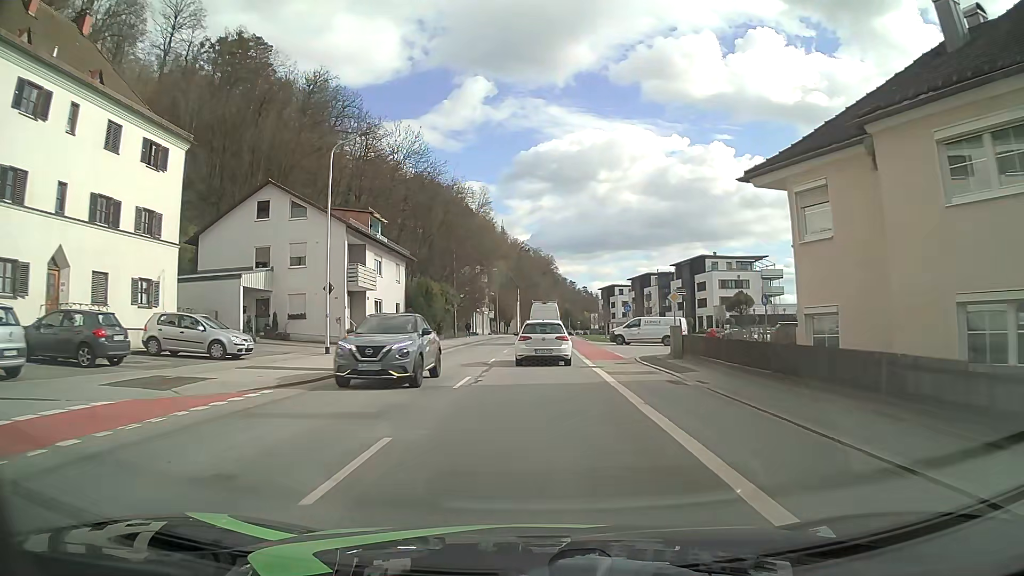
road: secondary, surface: asphalt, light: Day
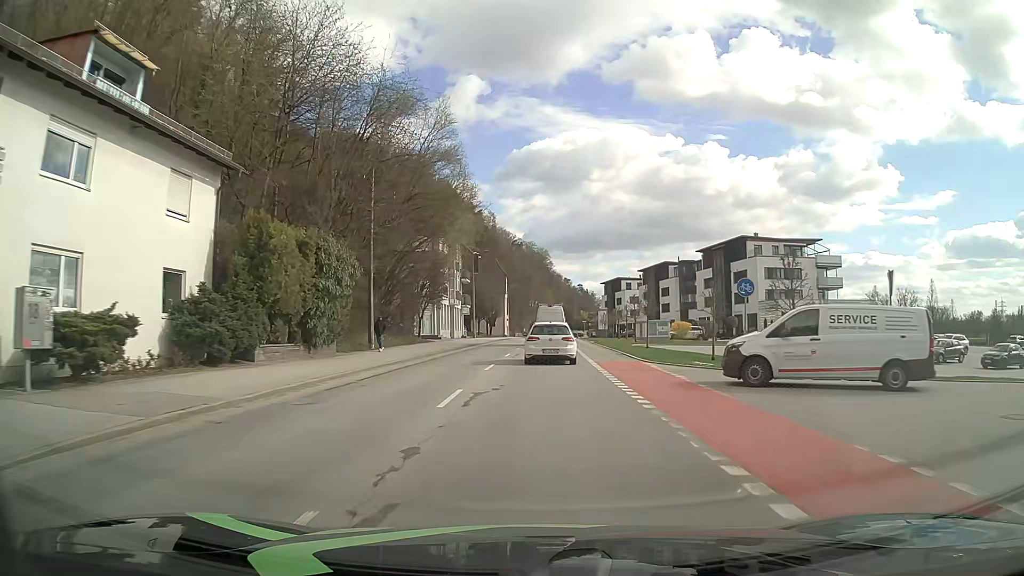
(+0.1, +30.2) m; +1°
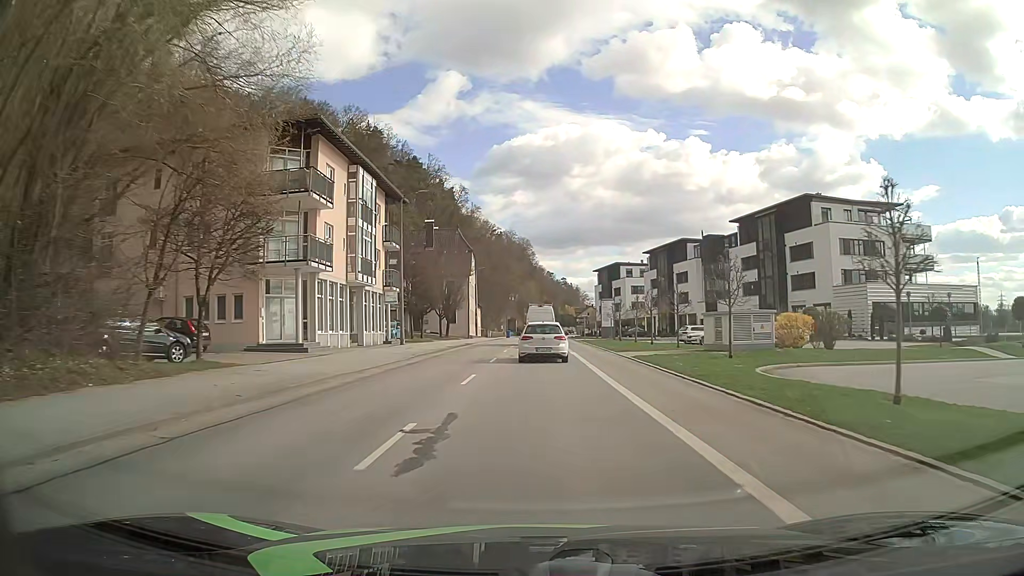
(+0.4, +31.7) m; +1°
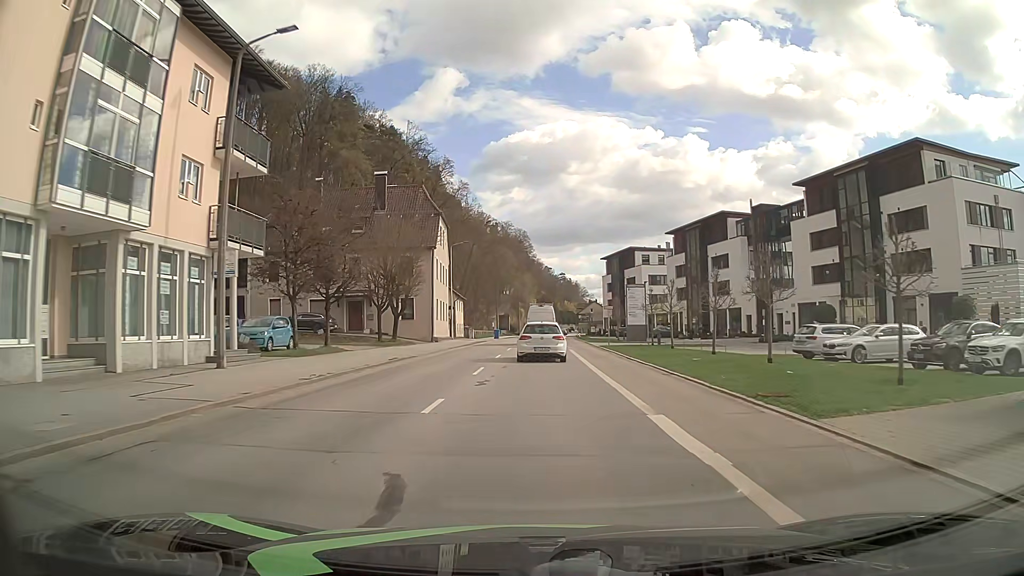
(+0.2, +24.1) m; 0°
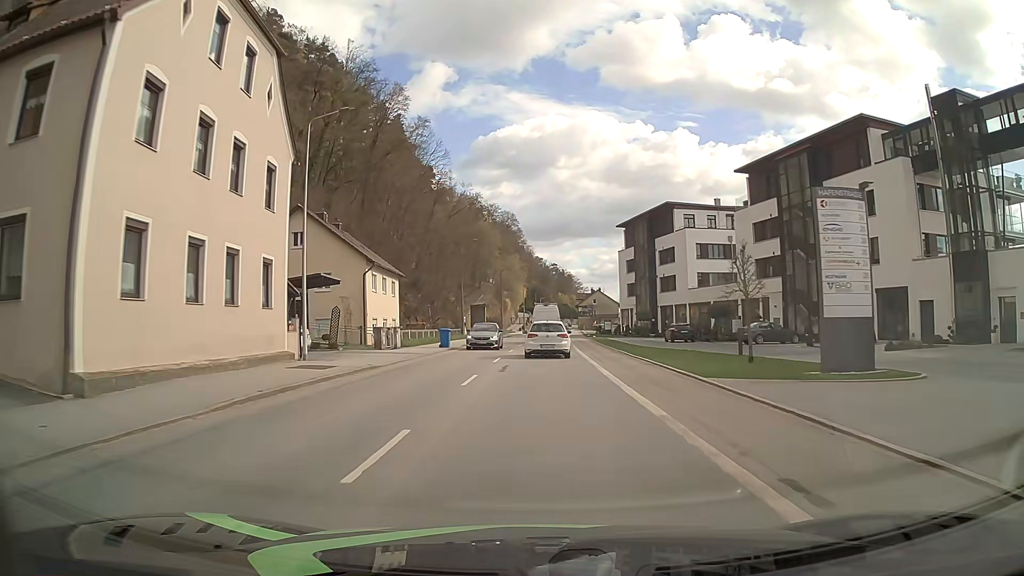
(+0.3, +39.5) m; +1°
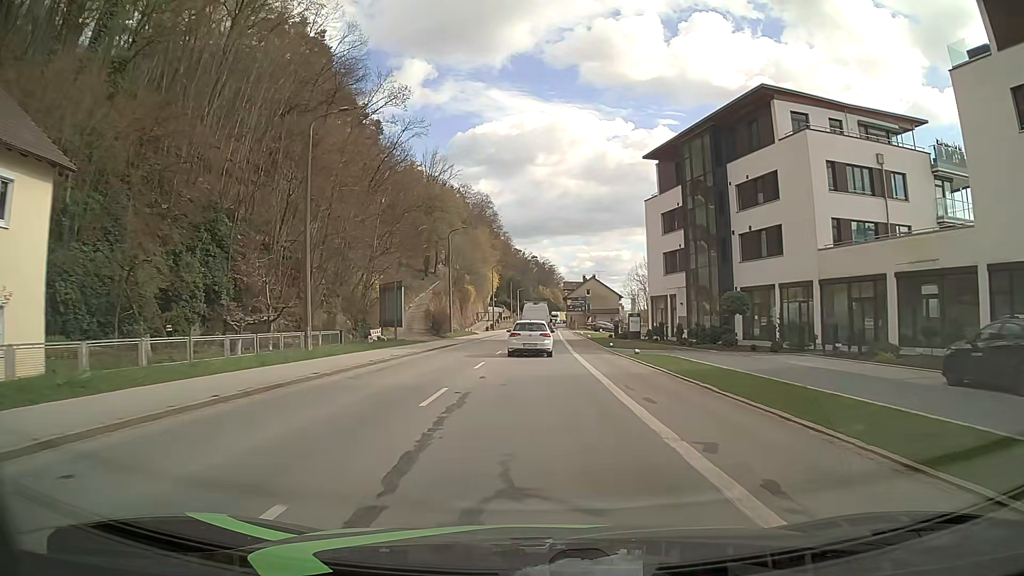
(+0.5, +39.7) m; +1°
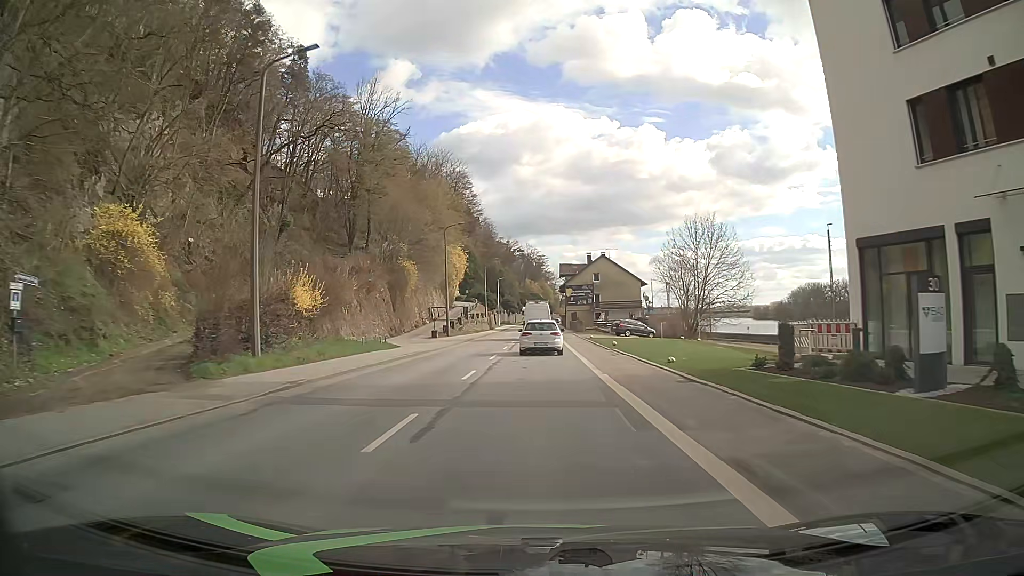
(+0.3, +39.8) m; +1°
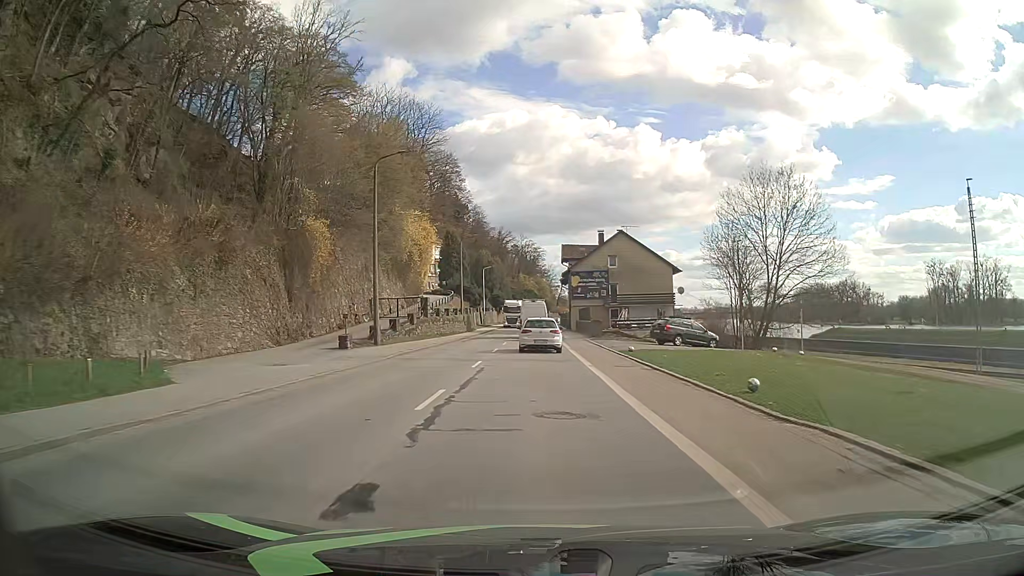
(+0.1, +23.9) m; +1°
(0, +10) (0, +20) (0, +30) (0, +40) (0, +50) (0, +60) (0, +70) (0, +80) (0, +90) (0, +100) m
